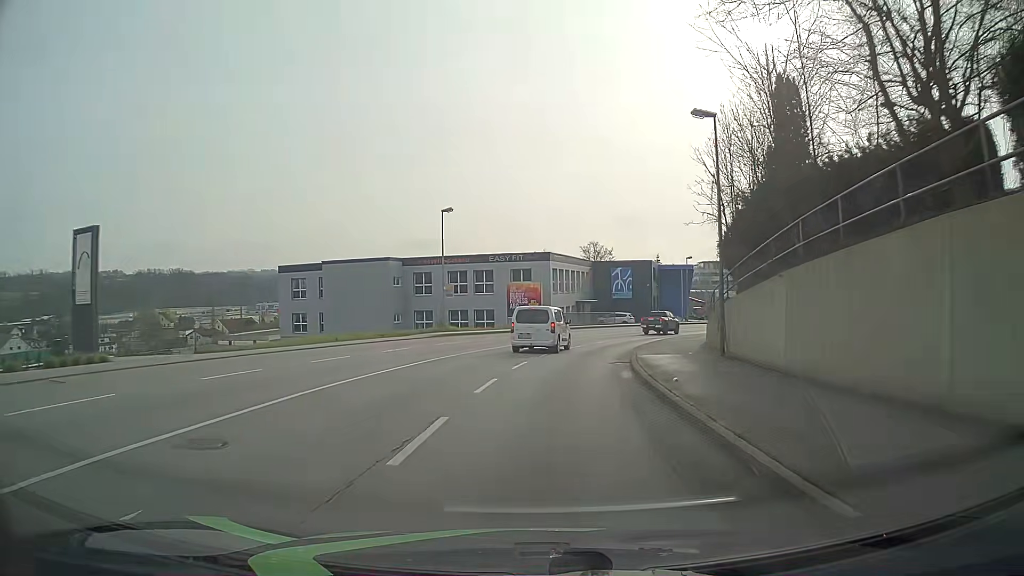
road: tertiary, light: Day
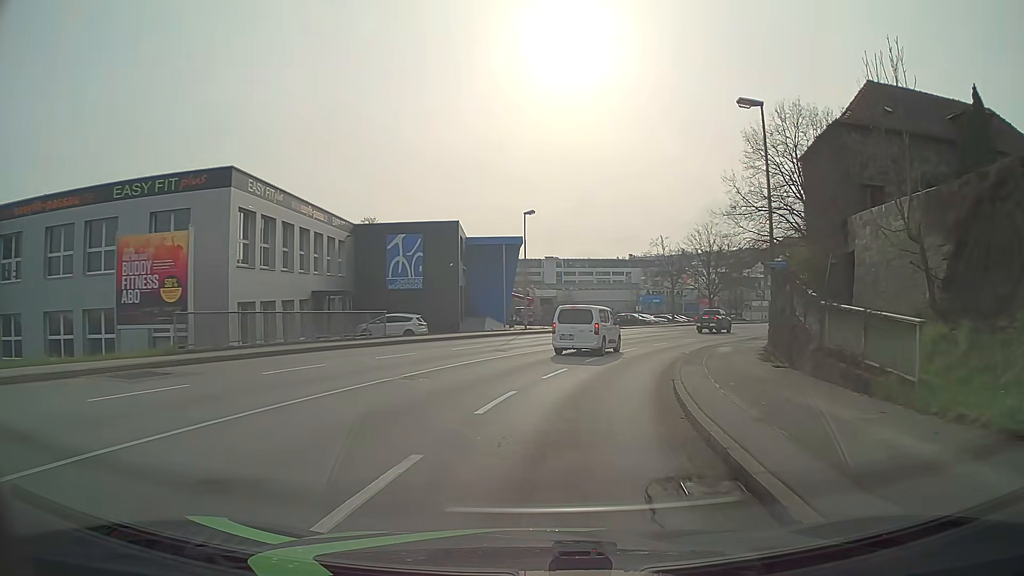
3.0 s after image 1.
(+4.8, +37.5) m; +18°
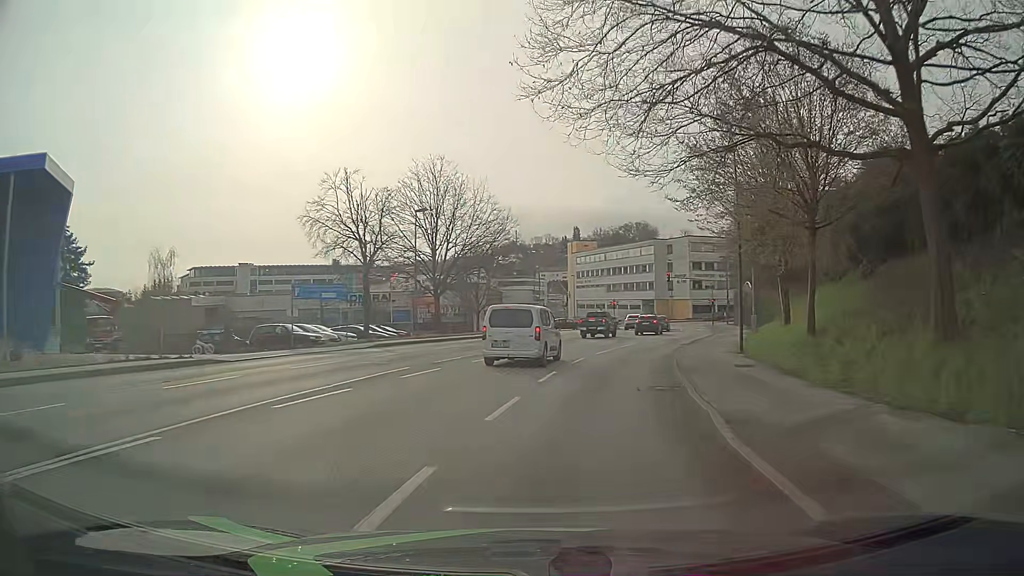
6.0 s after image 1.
(+7.7, +35.0) m; +25°
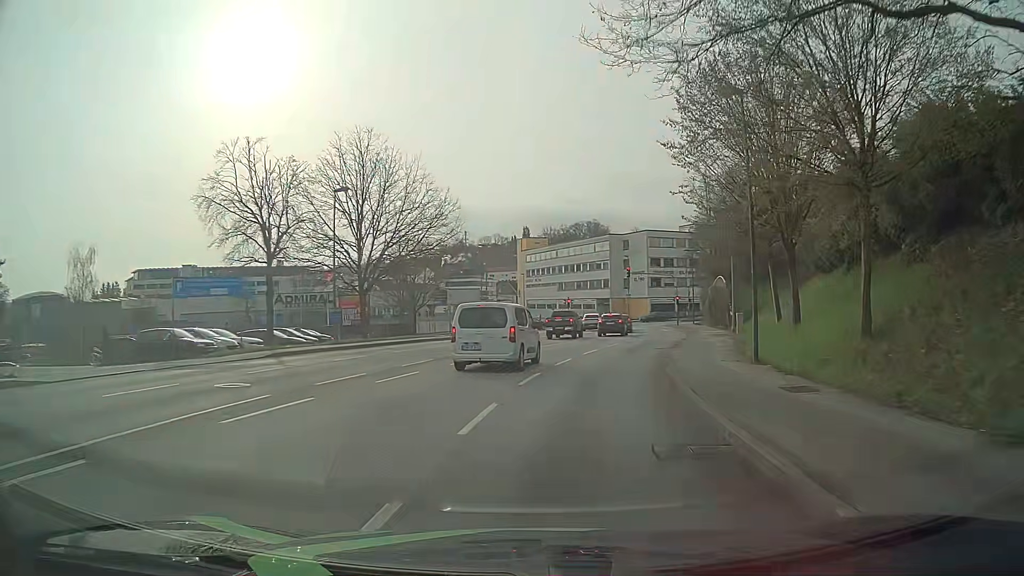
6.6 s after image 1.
(+0.2, +7.1) m; +4°
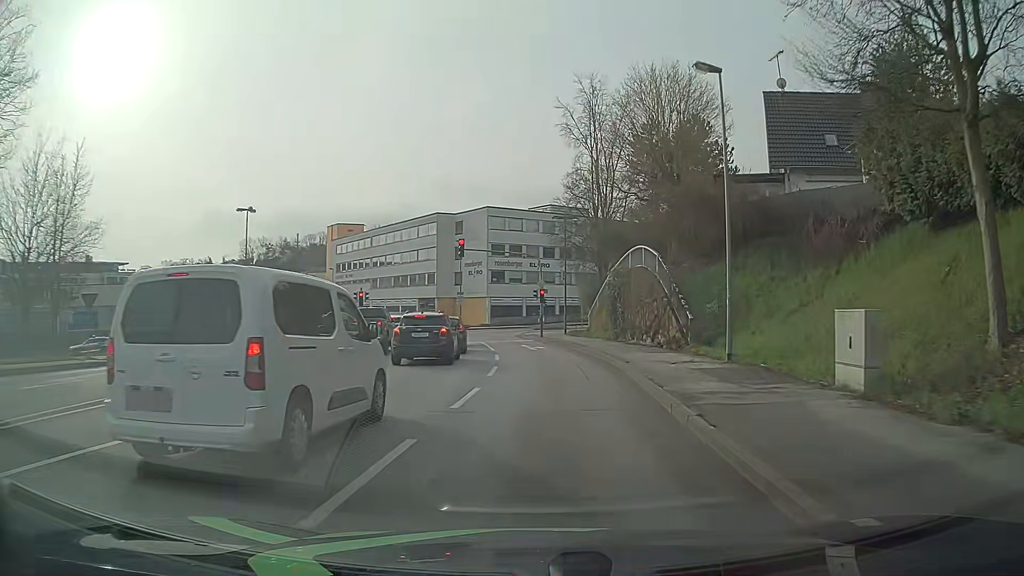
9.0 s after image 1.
(+3.4, +27.0) m; +14°
